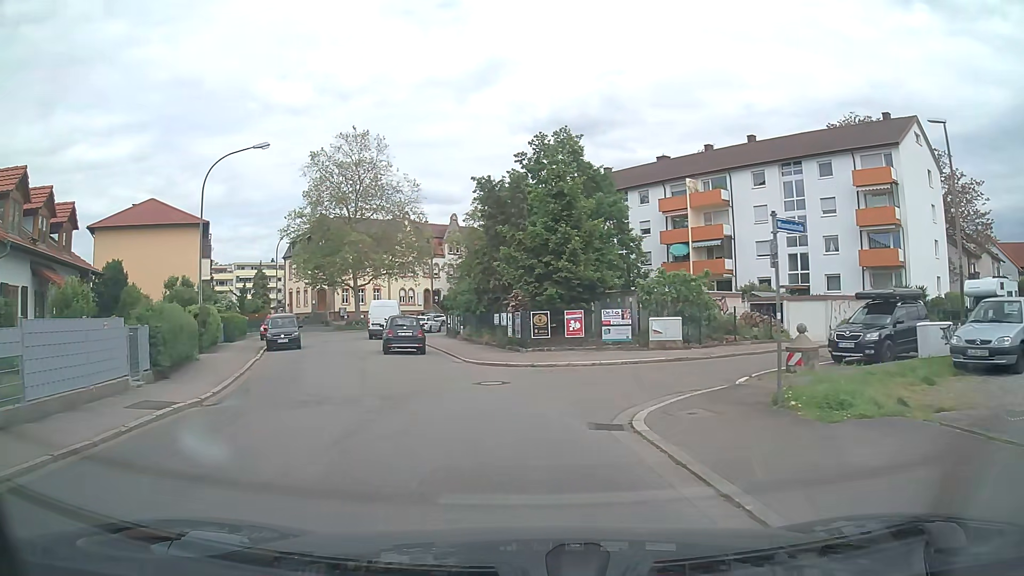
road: tertiary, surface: asphalt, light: Day
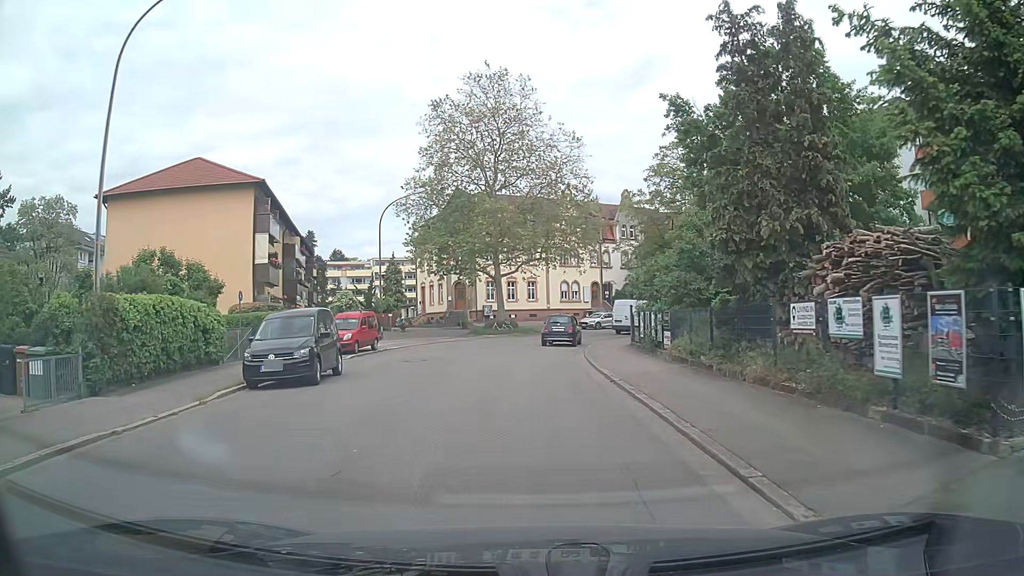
(-2.6, +18.8) m; -13°
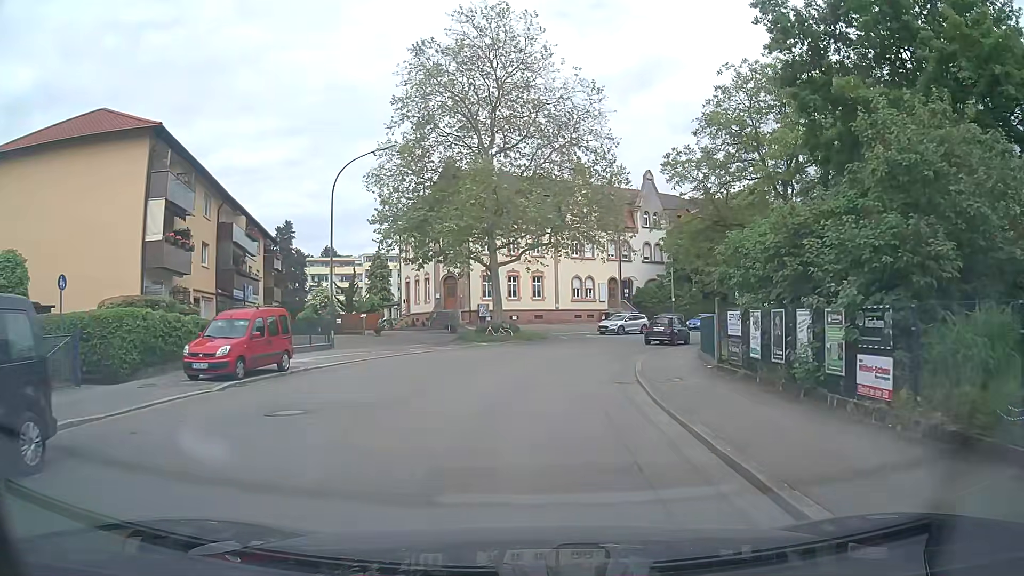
(-0.3, +12.5) m; -1°
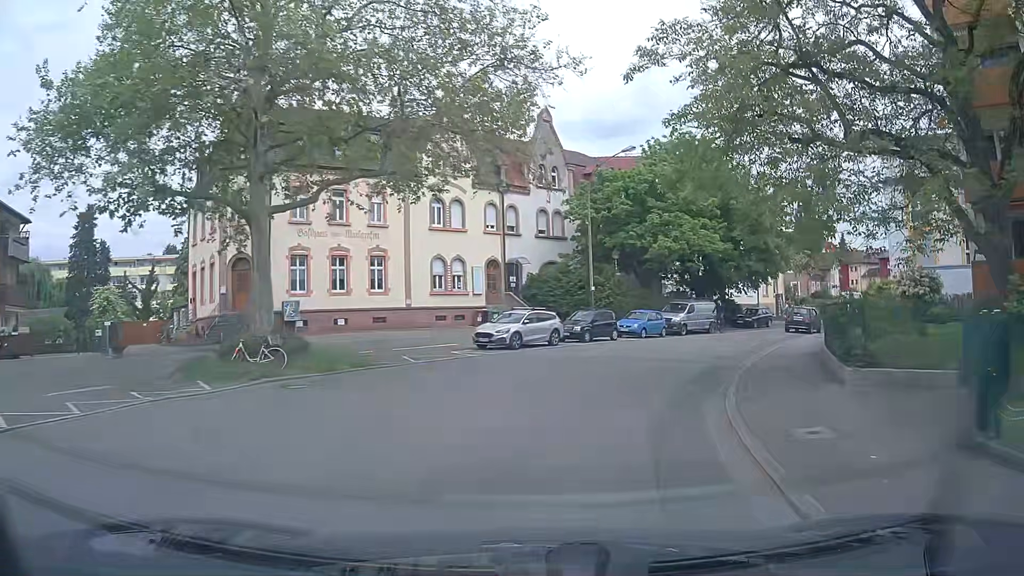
(+1.4, +21.5) m; +11°
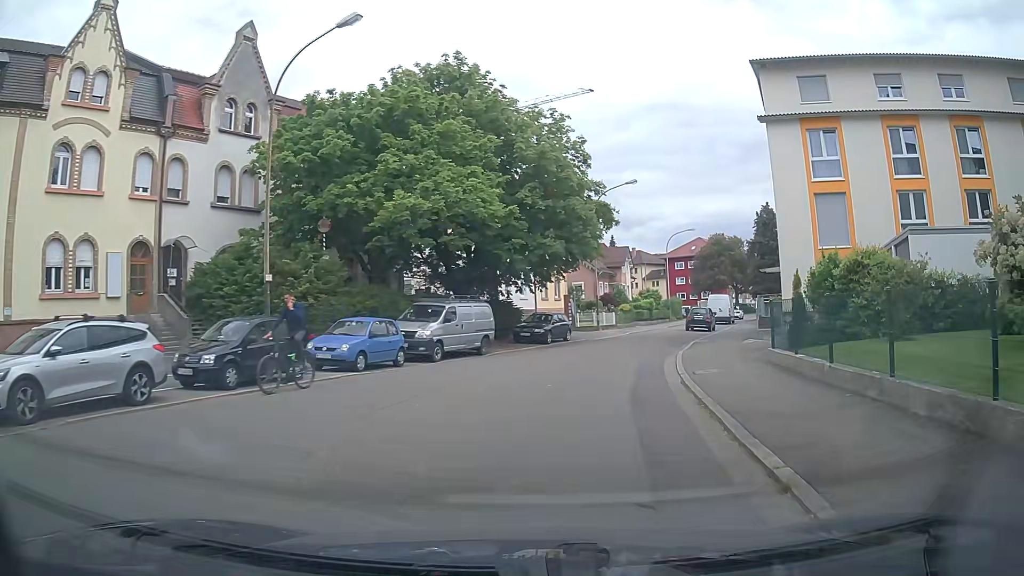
(+2.9, +16.7) m; +20°
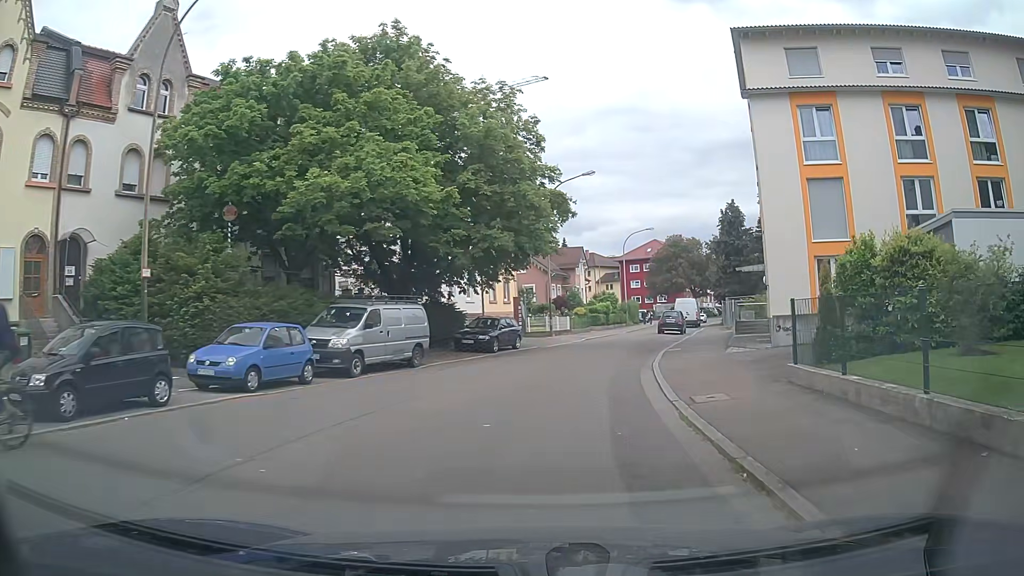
(+0.2, +4.2) m; +4°
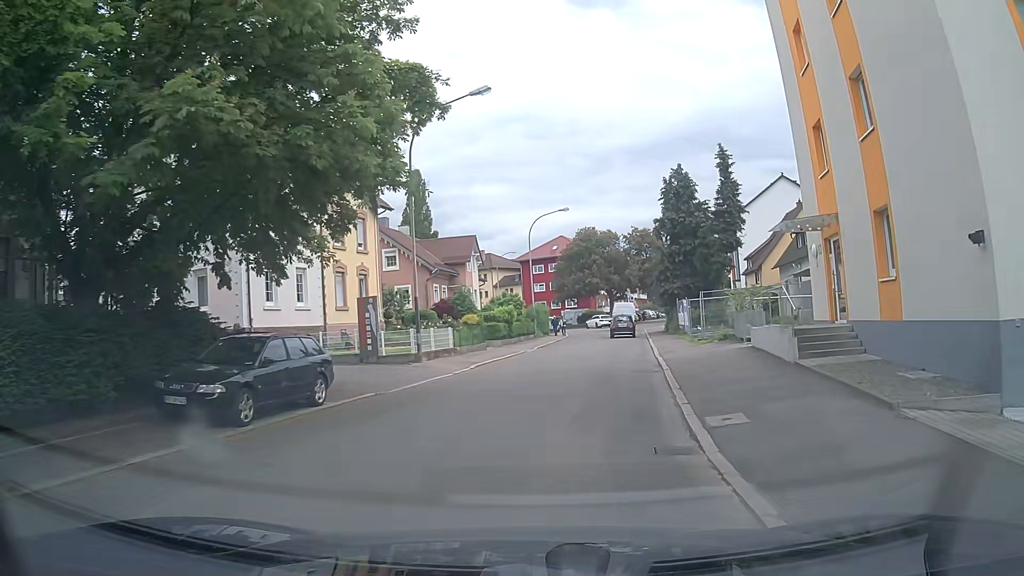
(+1.7, +16.6) m; +10°
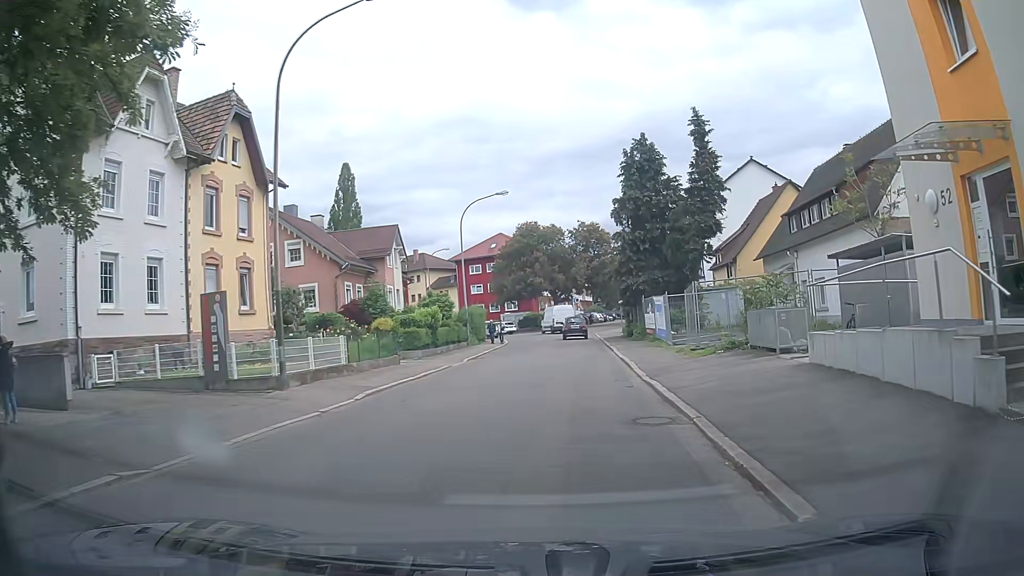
(+0.4, +8.4) m; +3°
(+1, +10) (+2, +20) (+3, +30) (+3, +40) (+4, +50) (+5, +60) (+3, +70) (-3, +78) (-11, +84) (-19, +90) m
